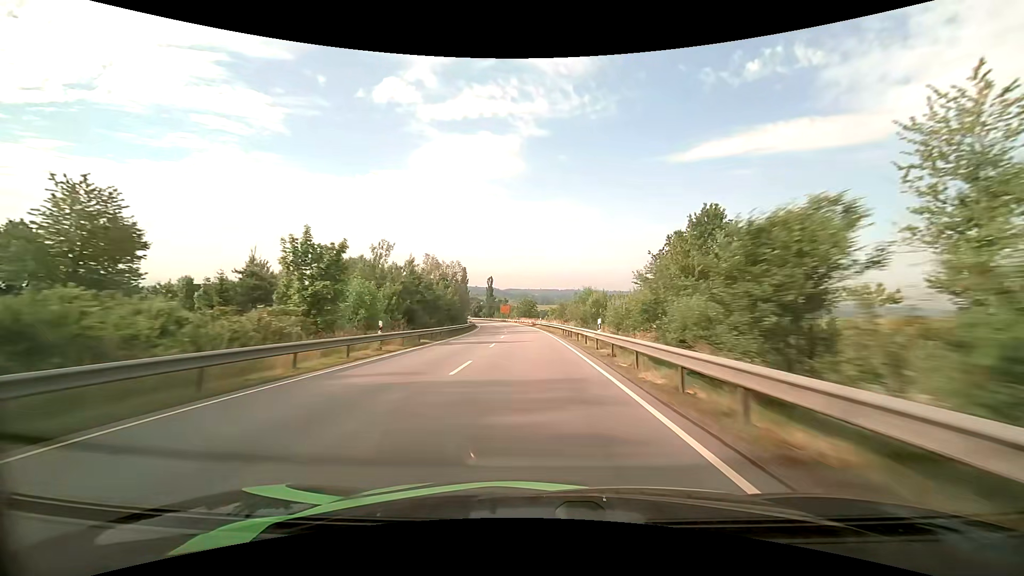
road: primary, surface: asphalt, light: Day
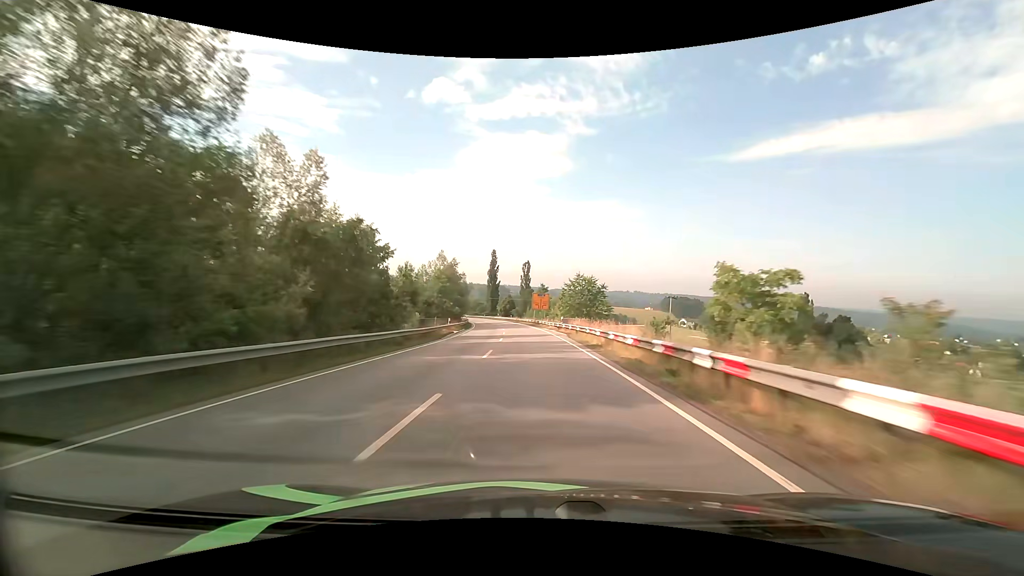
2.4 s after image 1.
(-2.5, +66.1) m; -5°
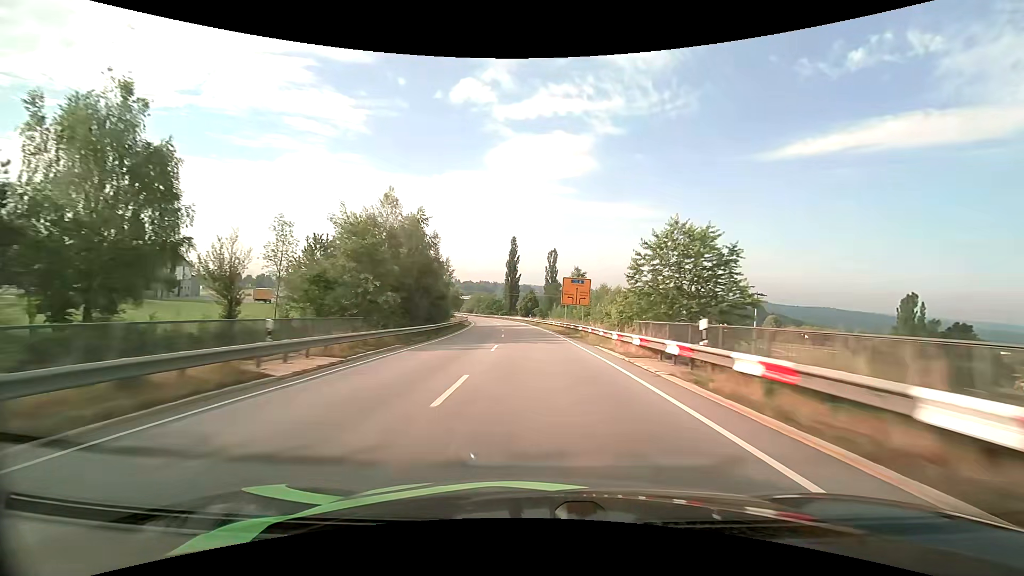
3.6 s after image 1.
(-0.9, +32.8) m; -3°
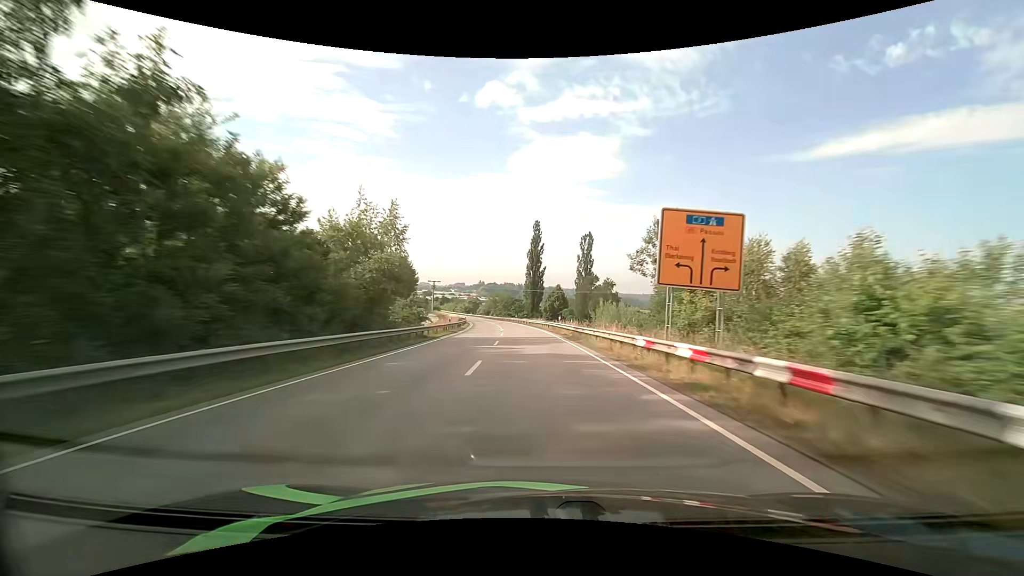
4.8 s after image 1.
(-0.8, +32.6) m; -3°
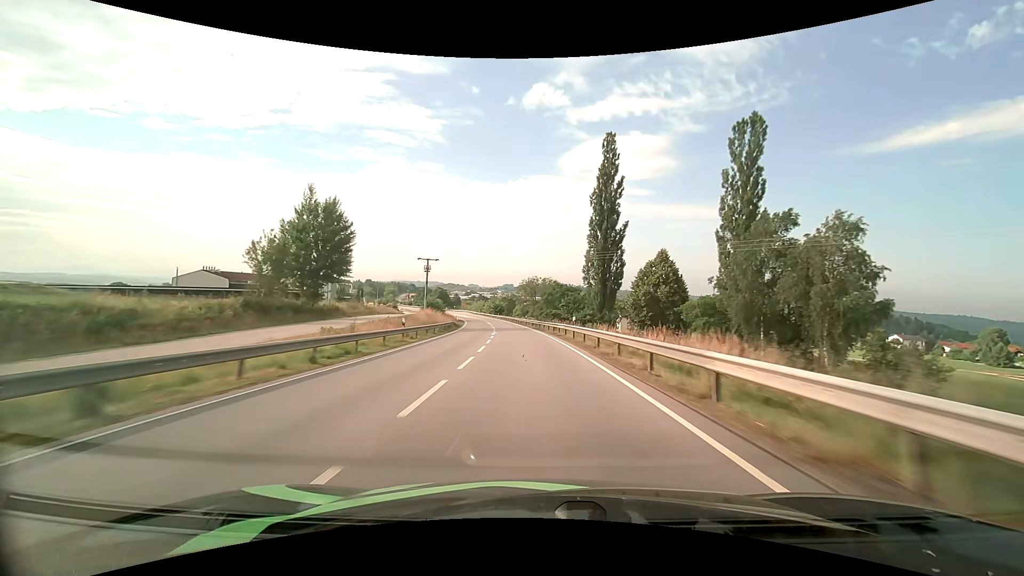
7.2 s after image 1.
(-3.5, +65.4) m; -6°
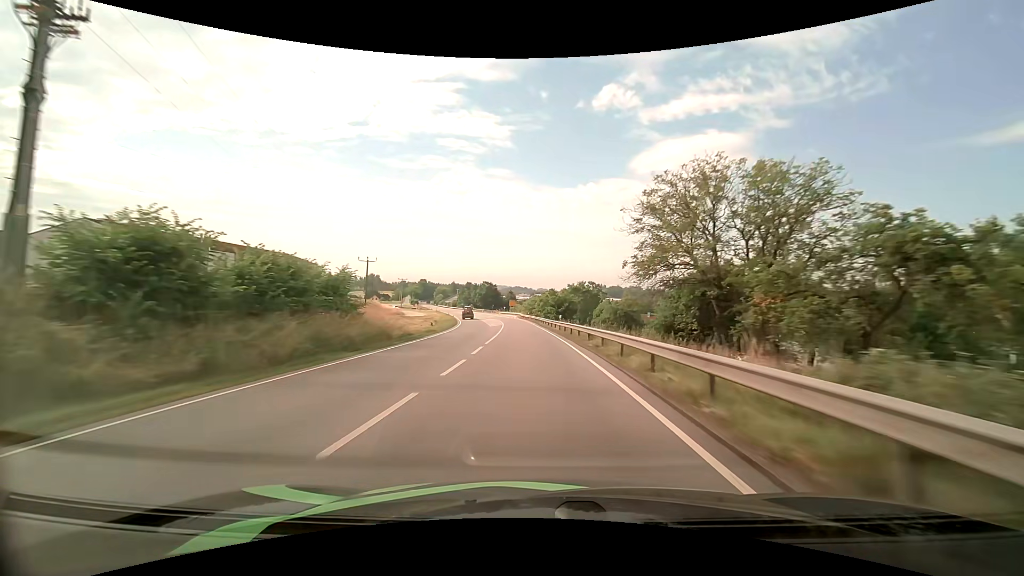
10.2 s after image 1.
(-5.7, +79.9) m; -8°
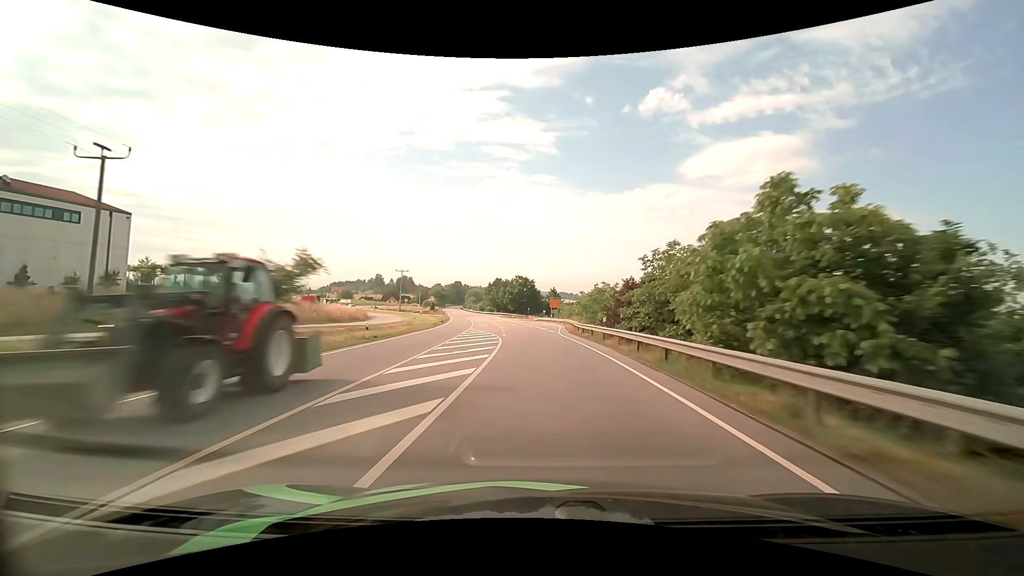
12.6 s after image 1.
(-2.8, +61.0) m; -5°
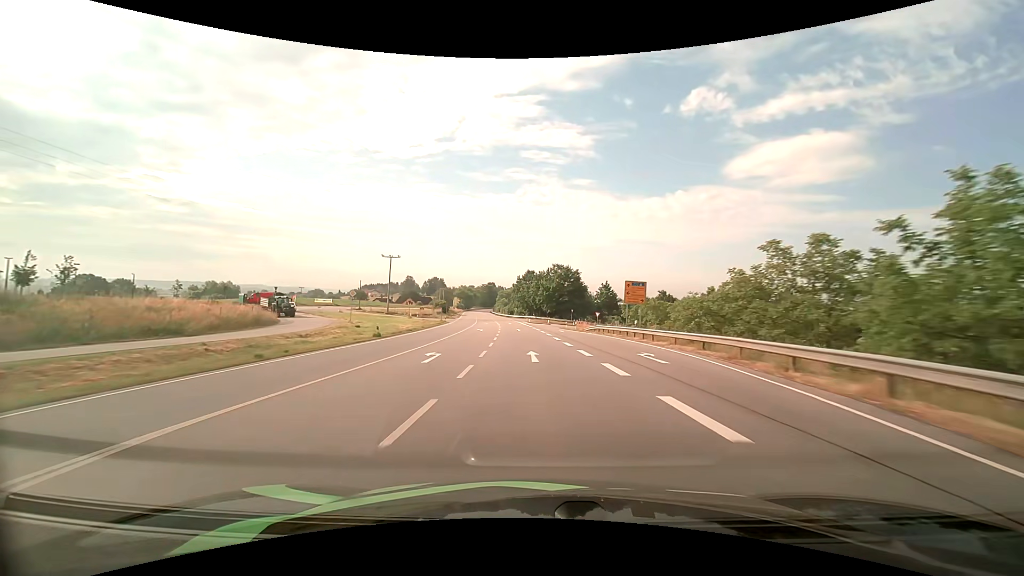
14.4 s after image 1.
(-1.7, +45.4) m; -5°
(0, +10) (0, +20) (-1, +30) (-2, +40) (-2, +50) (-3, +60) (-4, +70) (-5, +80) (-6, +90) (-7, +100) m
